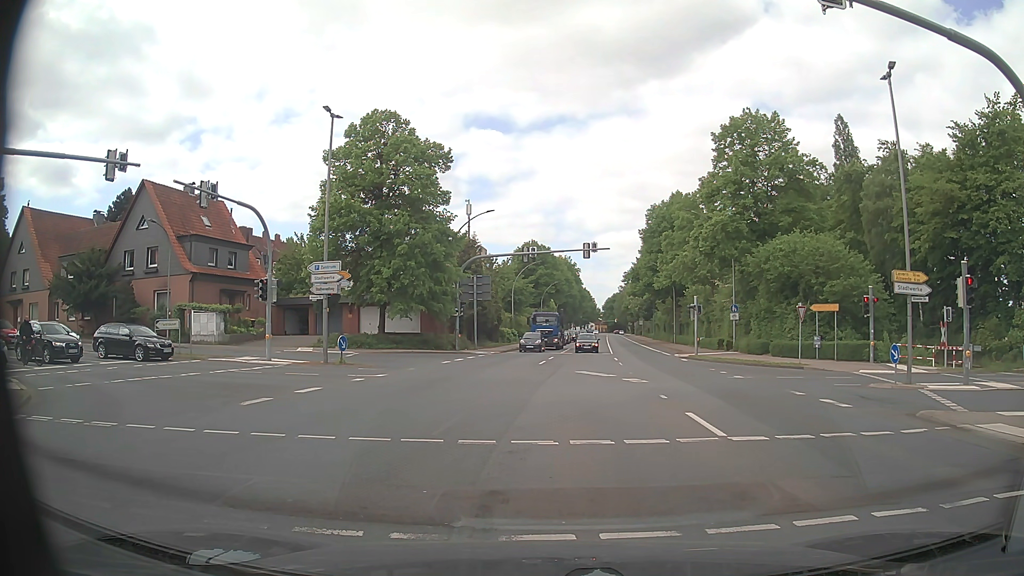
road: primary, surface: asphalt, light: Day
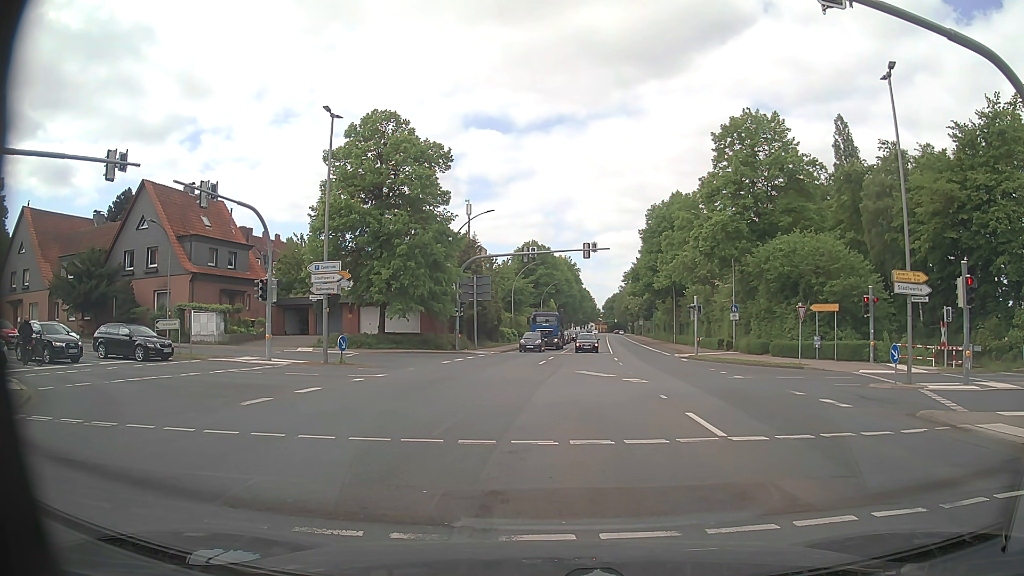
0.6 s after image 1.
(0.0, 0.0) m; 0°
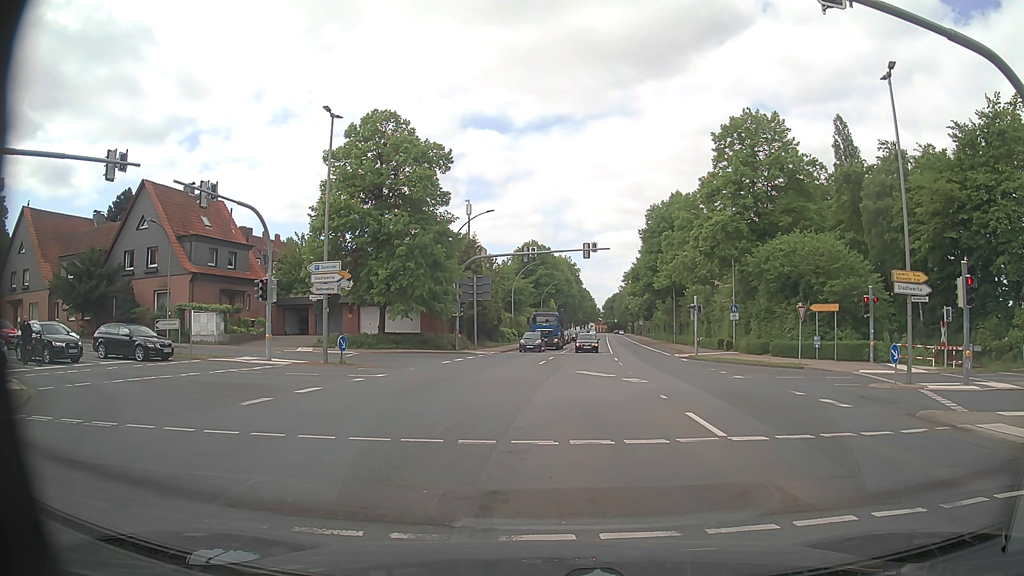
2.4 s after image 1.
(0.0, 0.0) m; 0°
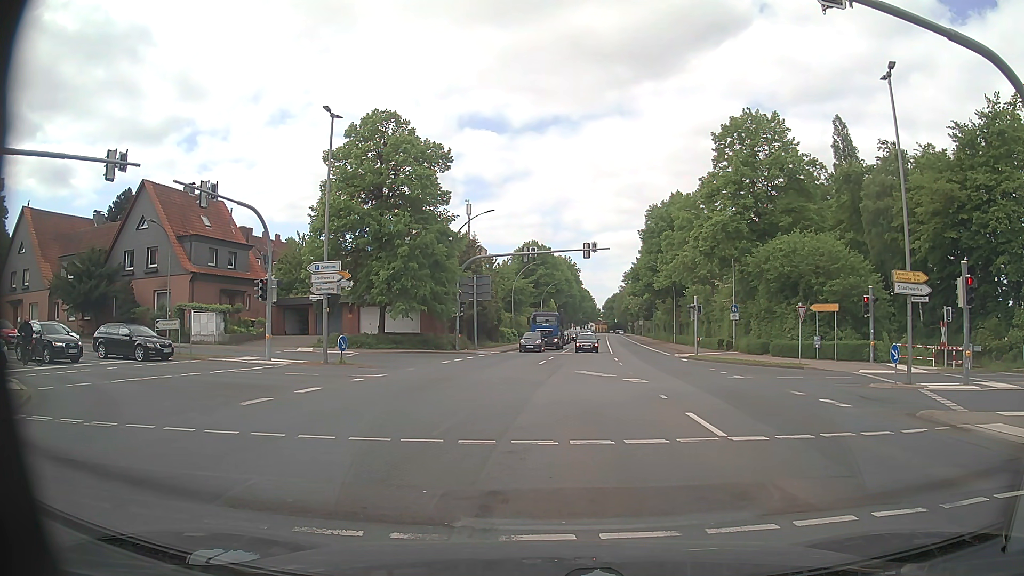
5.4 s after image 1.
(0.0, 0.0) m; 0°
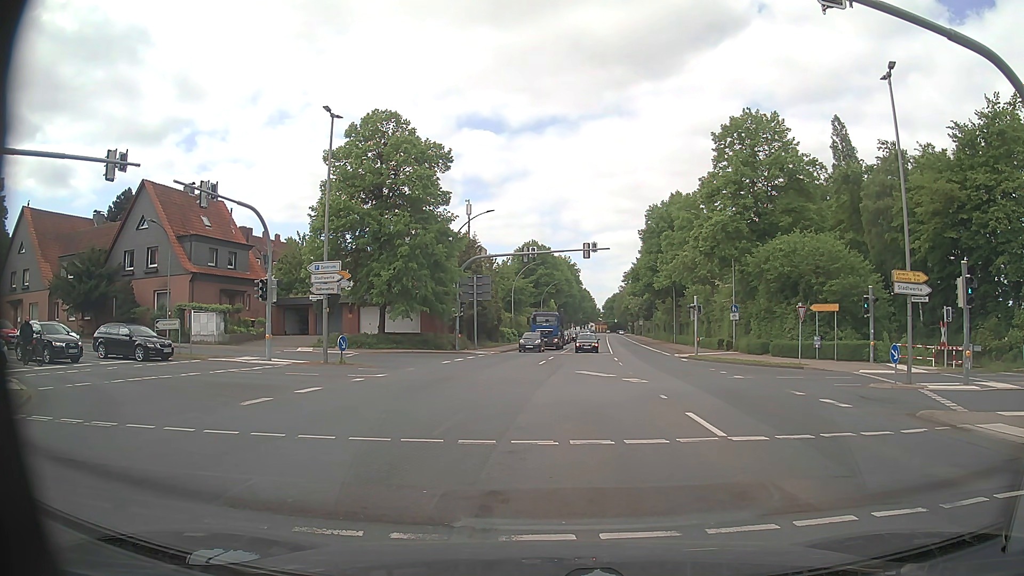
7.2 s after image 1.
(0.0, 0.0) m; 0°
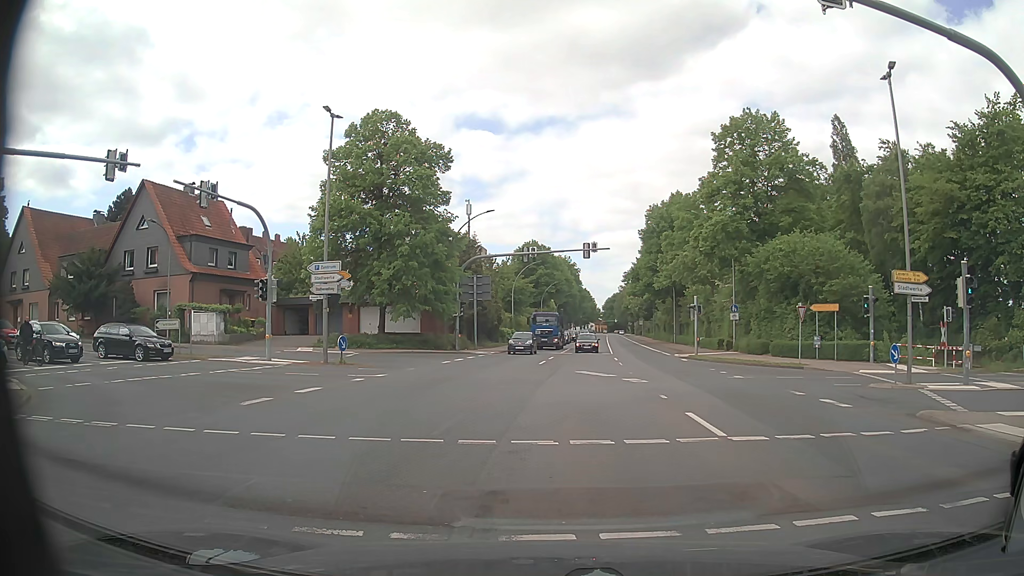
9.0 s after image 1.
(0.0, 0.0) m; 0°
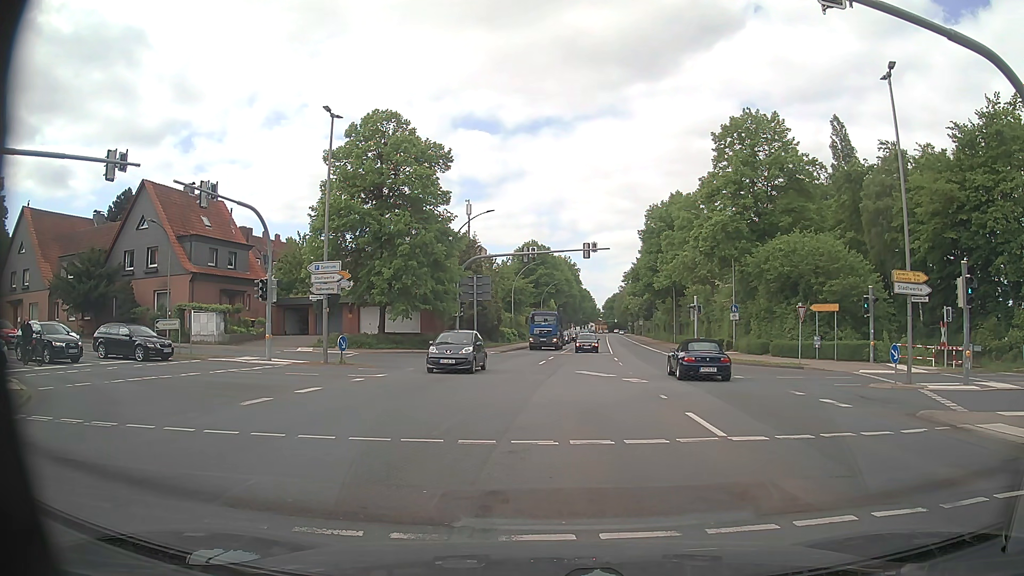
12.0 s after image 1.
(0.0, 0.0) m; 0°
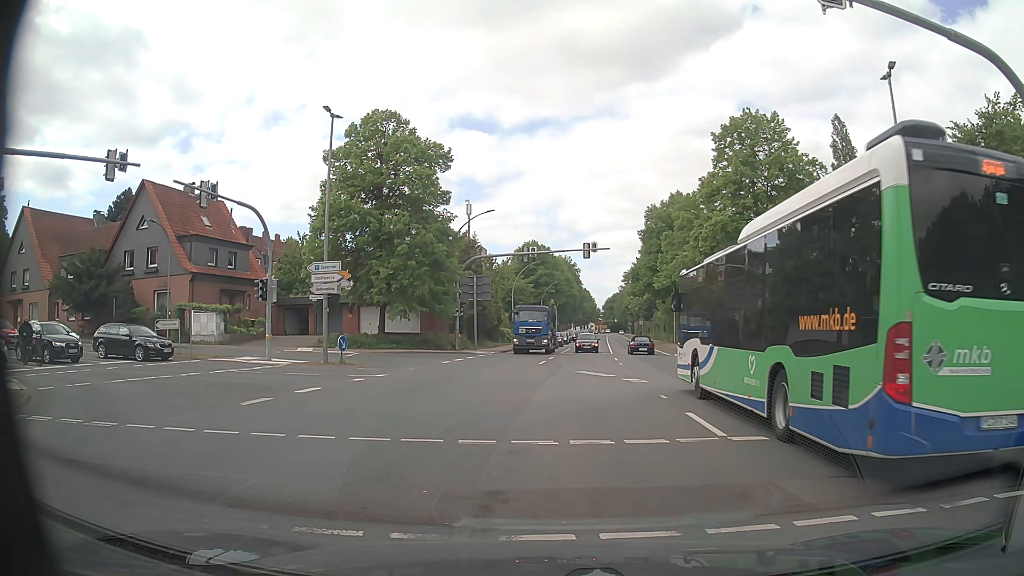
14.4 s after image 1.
(0.0, 0.0) m; 0°
(0, +10) (0, +20) (-4, +29) (-13, +33) (-23, +33) (-33, +34) (-43, +36) (-52, +37) (-62, +39) (-72, +41) m
